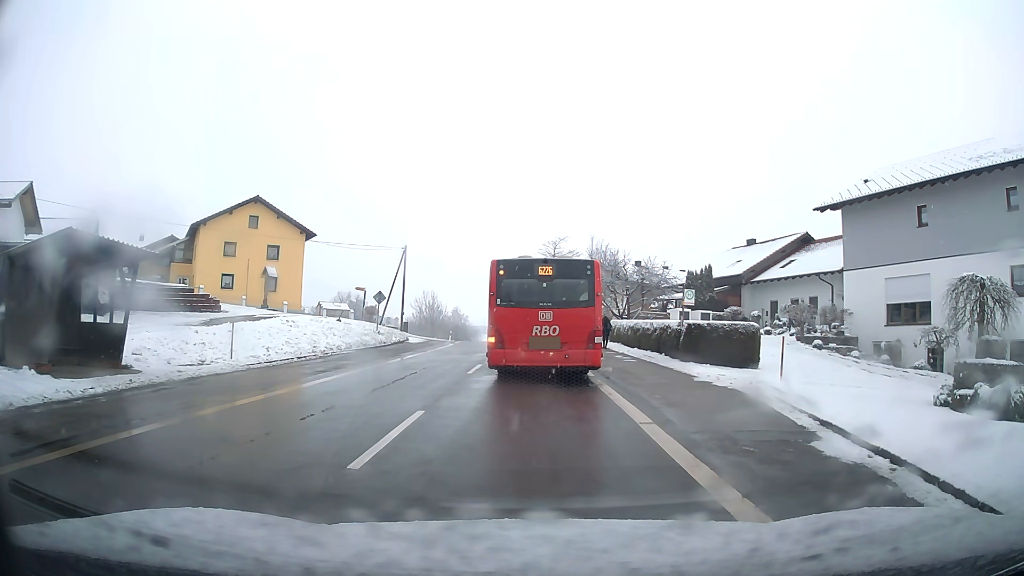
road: tertiary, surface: asphalt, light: Day
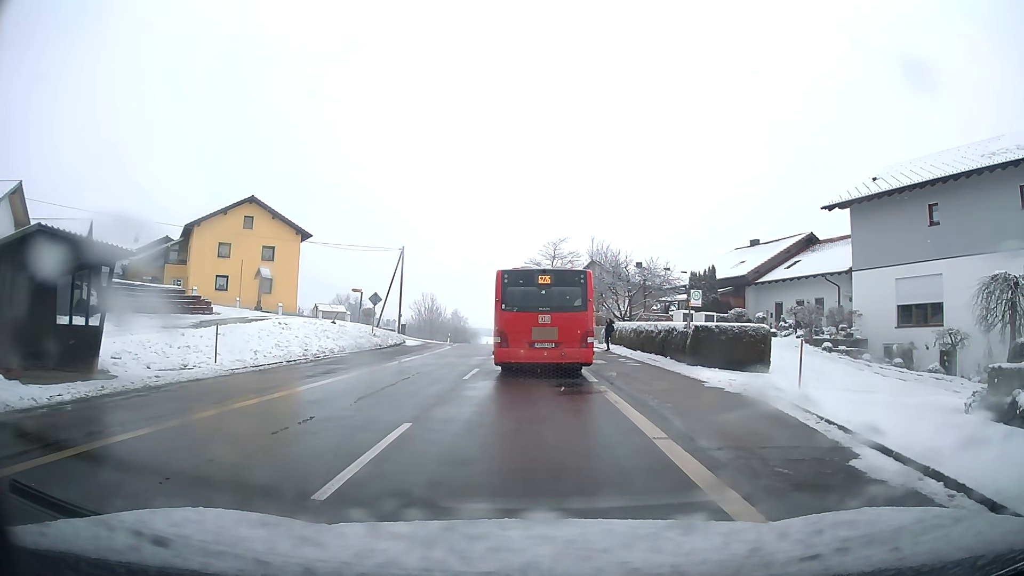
(0.0, +1.1) m; 0°
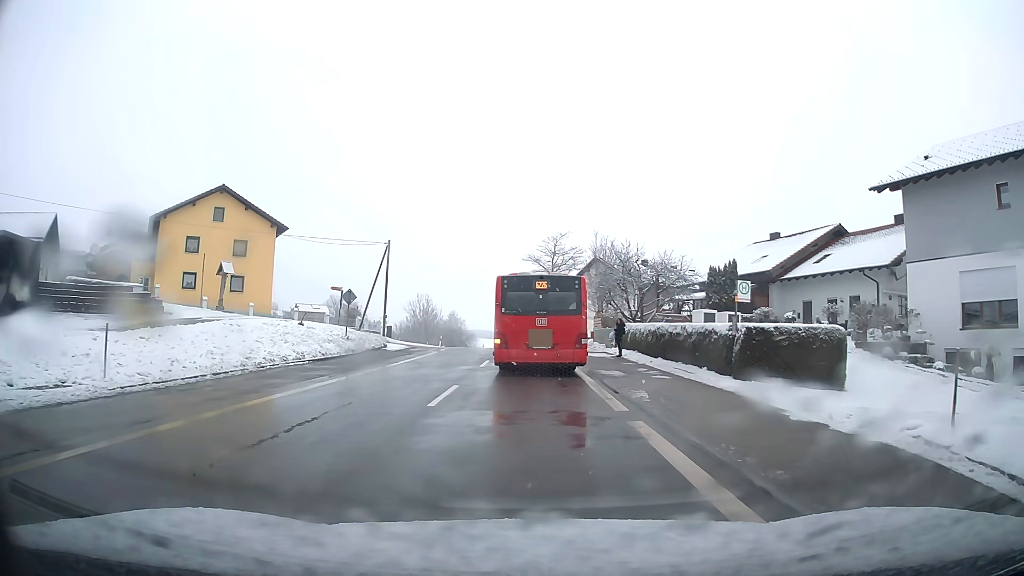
(0.0, +5.7) m; 0°
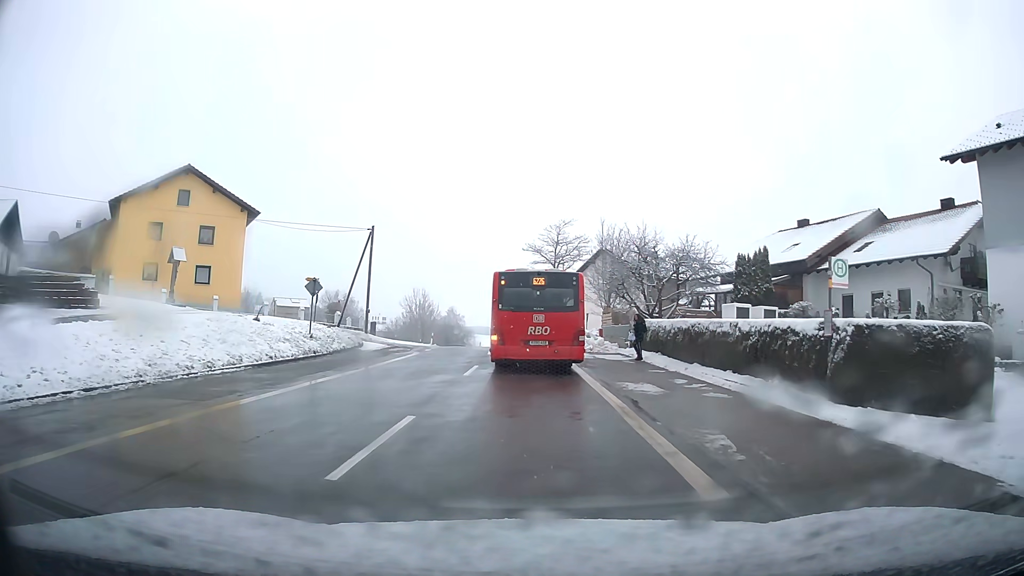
(0.0, +5.9) m; 0°
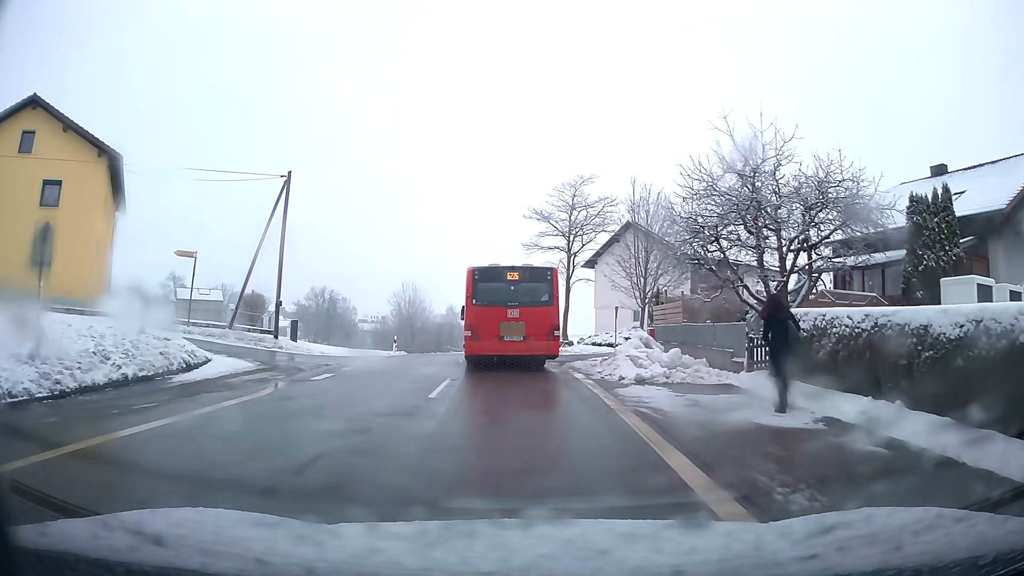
(0.0, +17.7) m; 0°
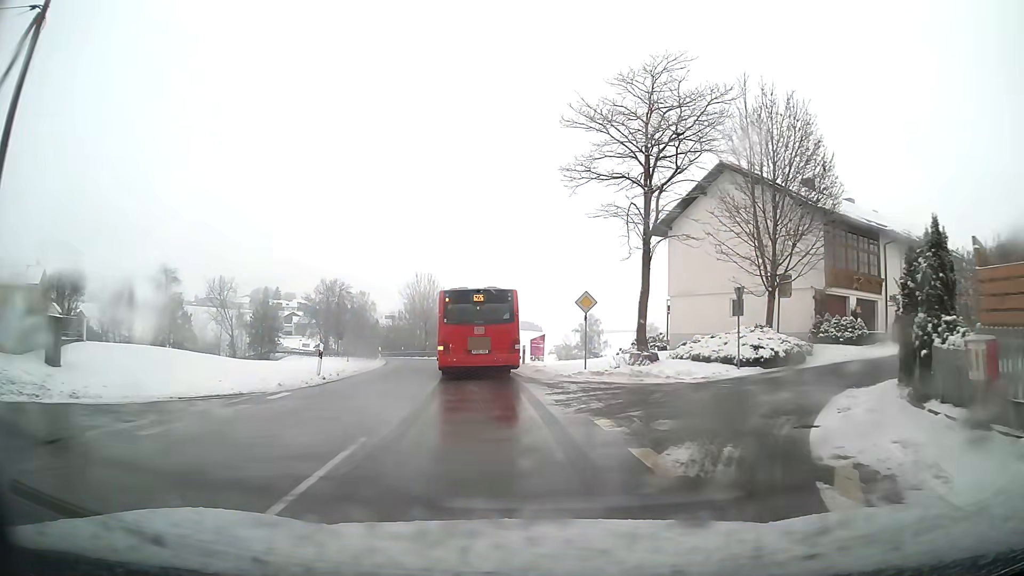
(-0.4, +19.7) m; -3°
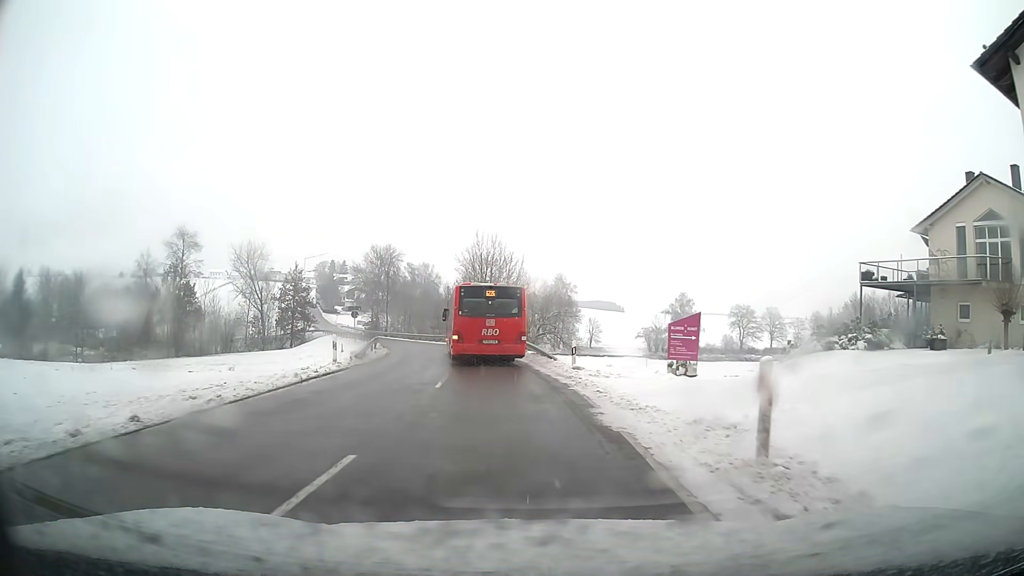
(-1.6, +25.7) m; -7°
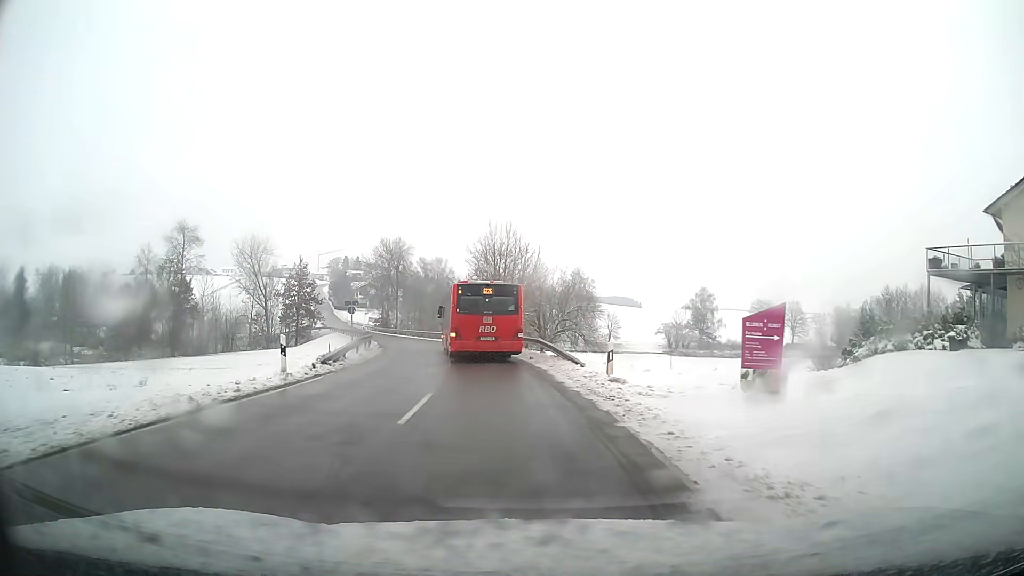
(-0.1, +5.9) m; -1°
